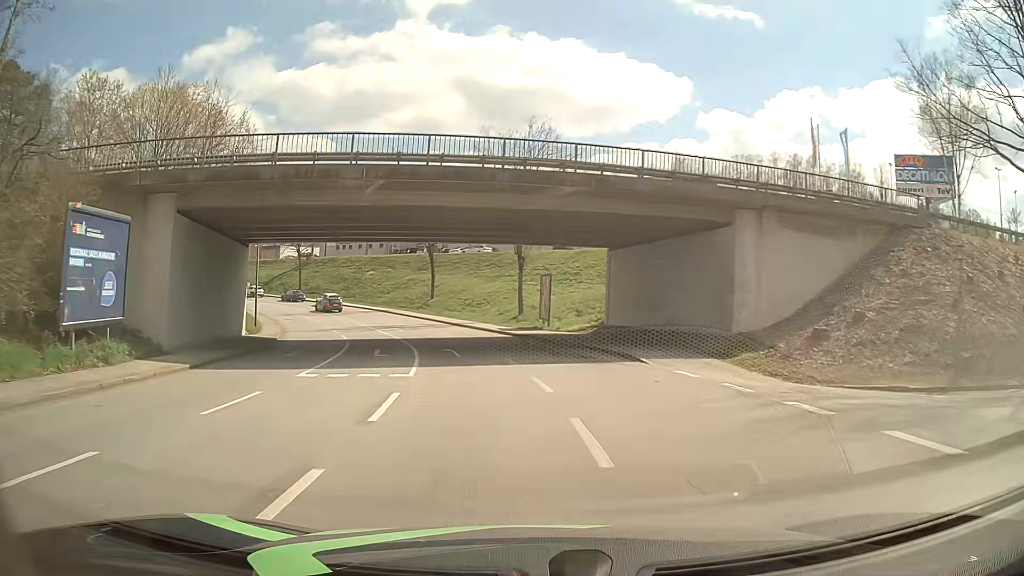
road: tertiary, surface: asphalt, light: Day
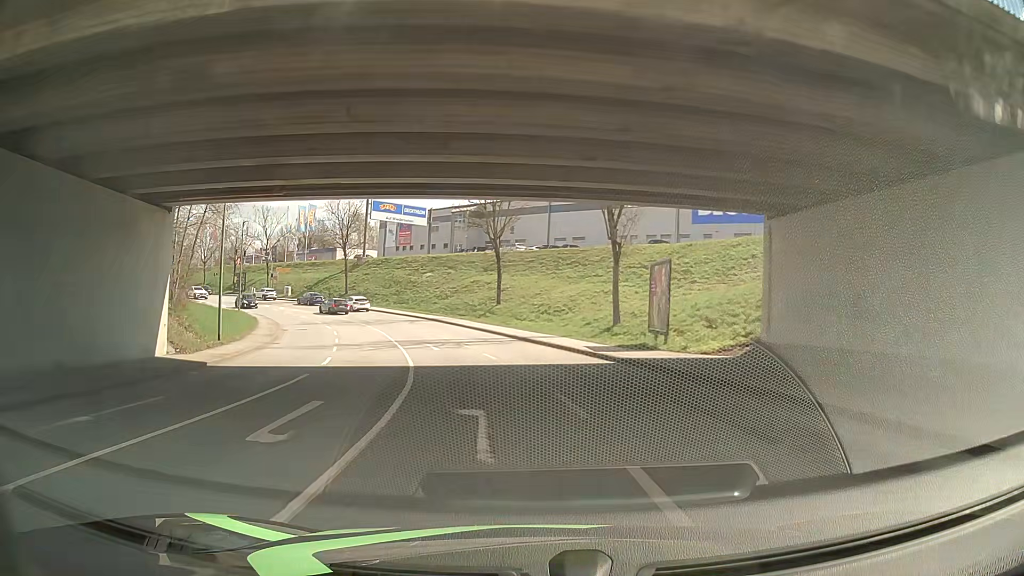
(-0.8, +14.8) m; -6°
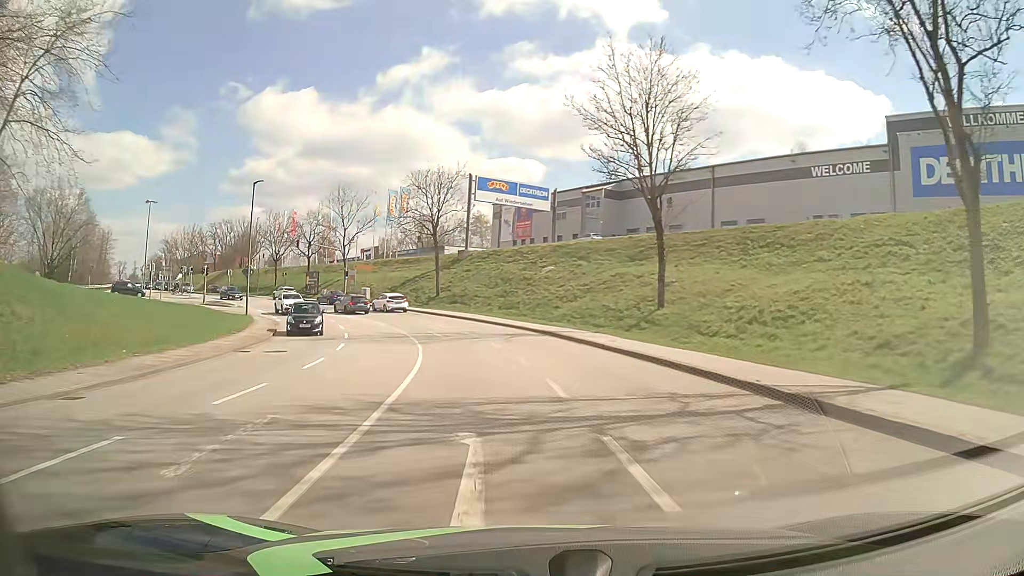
(-2.6, +22.3) m; -11°
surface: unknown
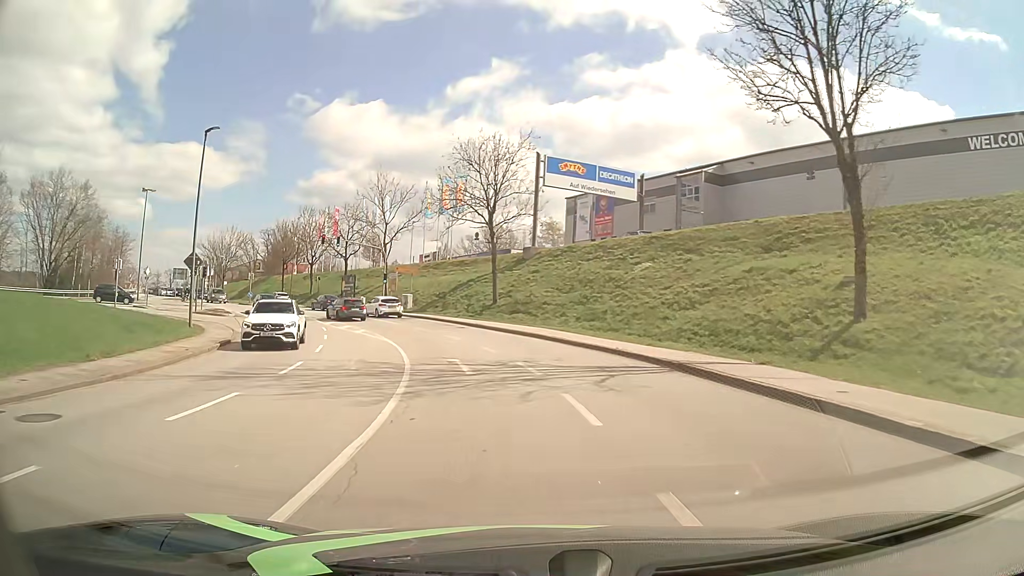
(-0.7, +14.3) m; -6°
